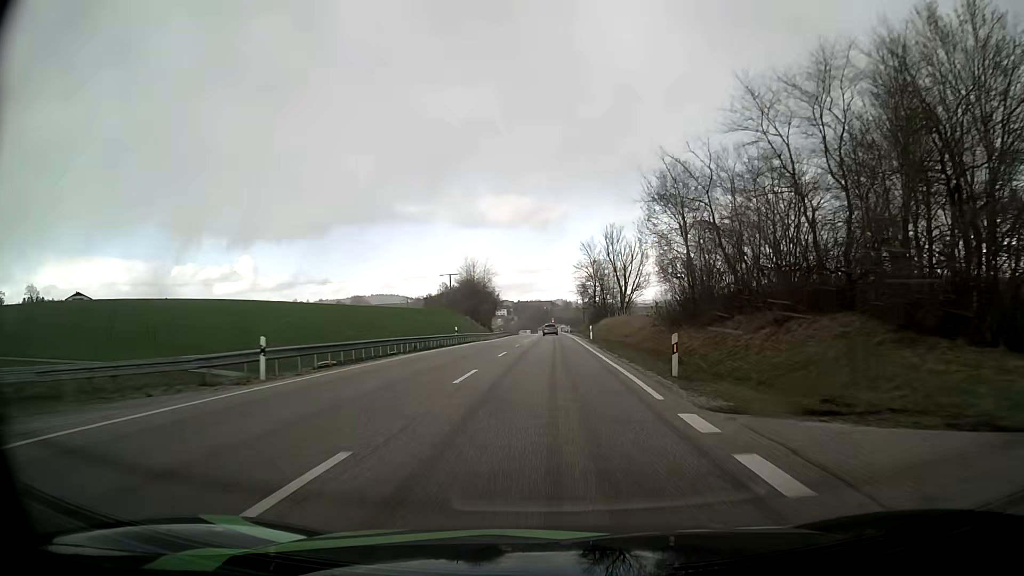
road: primary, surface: asphalt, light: Day
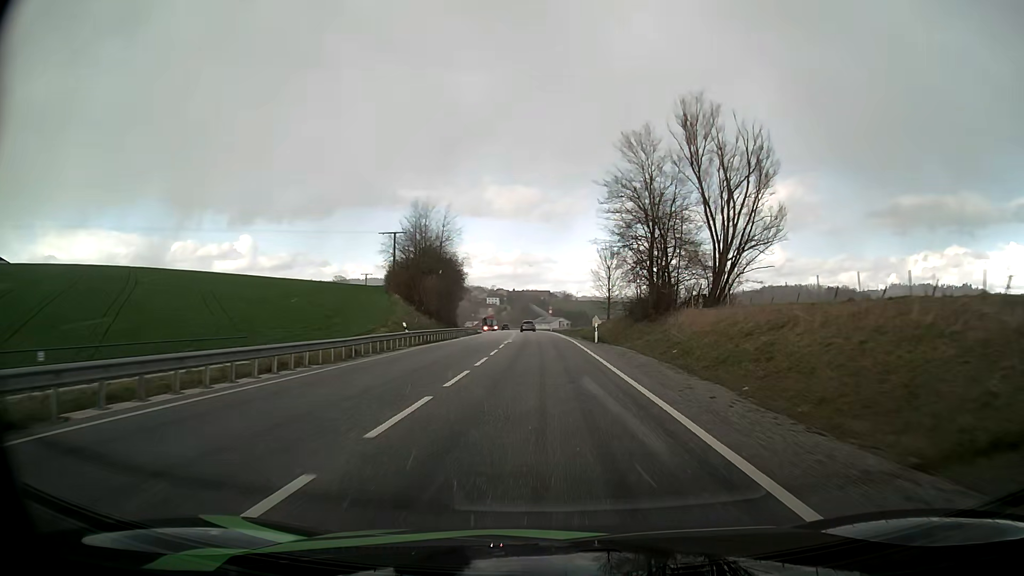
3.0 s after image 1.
(+0.3, +67.0) m; 0°
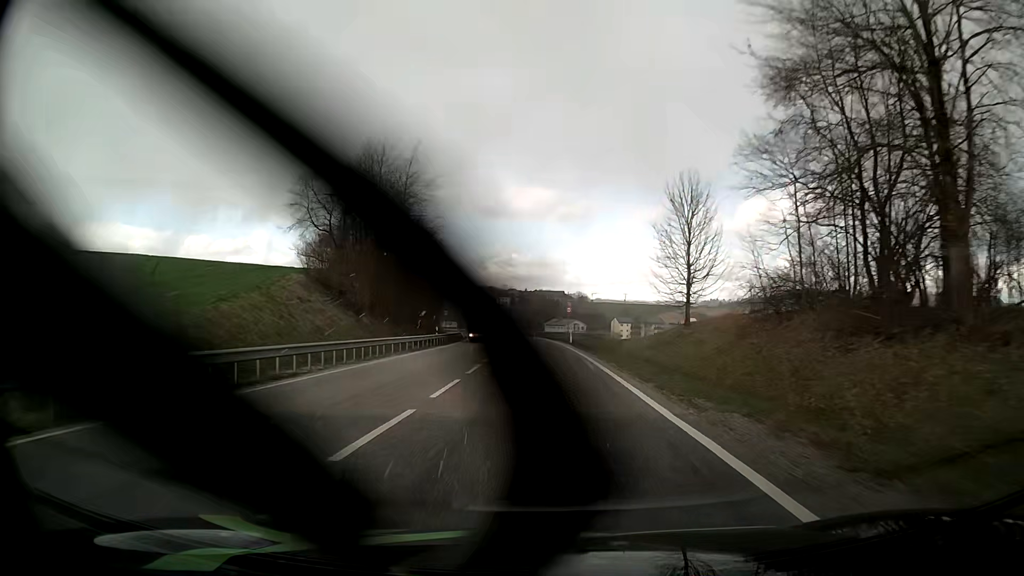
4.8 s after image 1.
(-0.4, +37.6) m; -1°
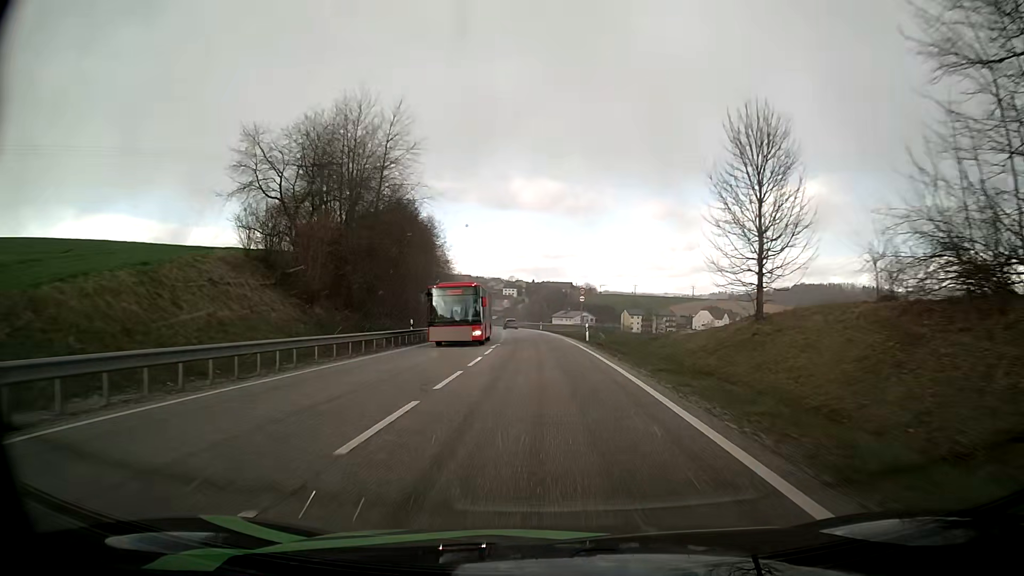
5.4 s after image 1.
(-0.1, +12.1) m; -1°
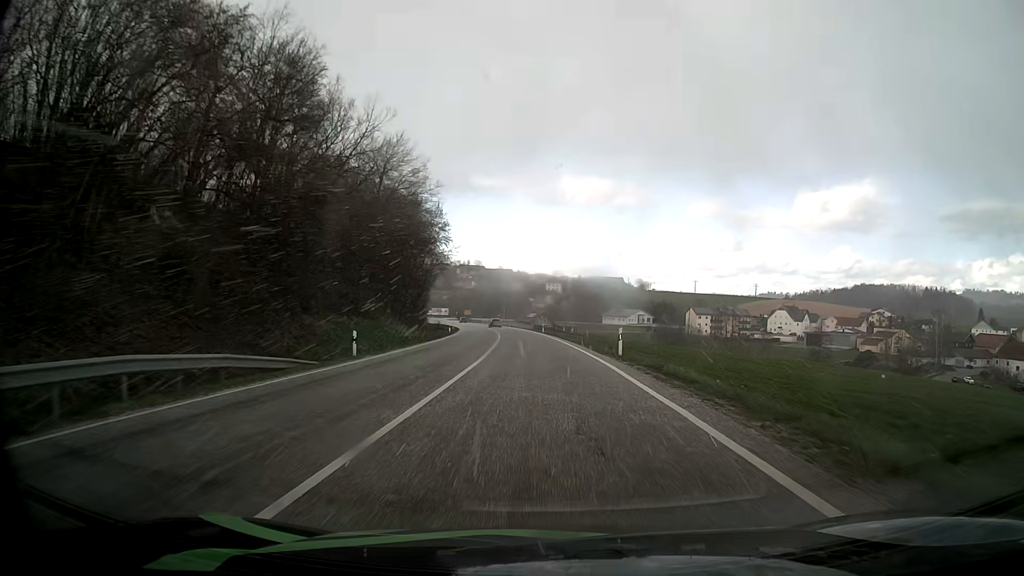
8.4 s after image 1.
(-1.7, +57.3) m; -4°
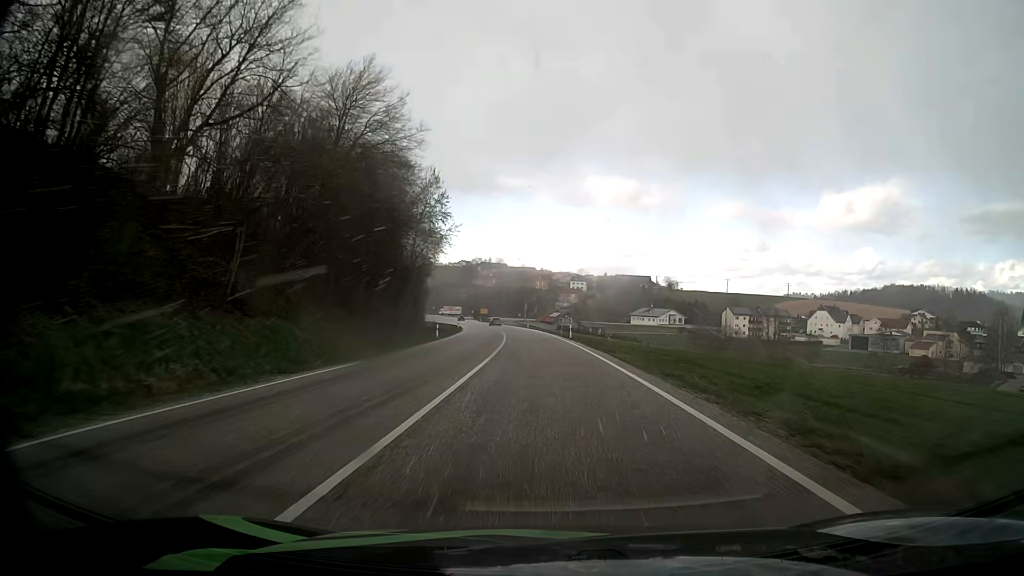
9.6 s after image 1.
(-0.4, +21.8) m; -2°
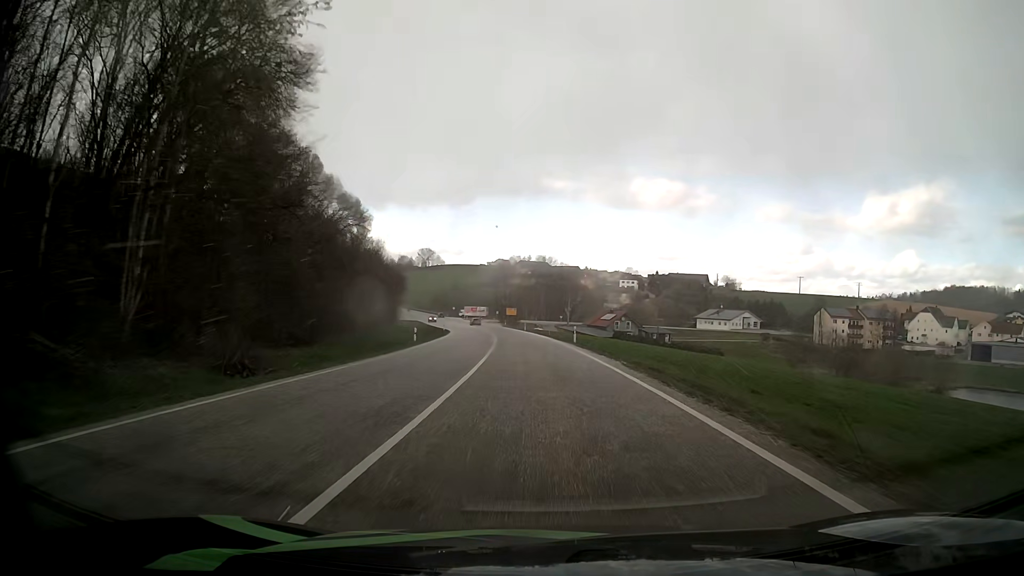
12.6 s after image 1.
(-1.8, +55.1) m; -4°
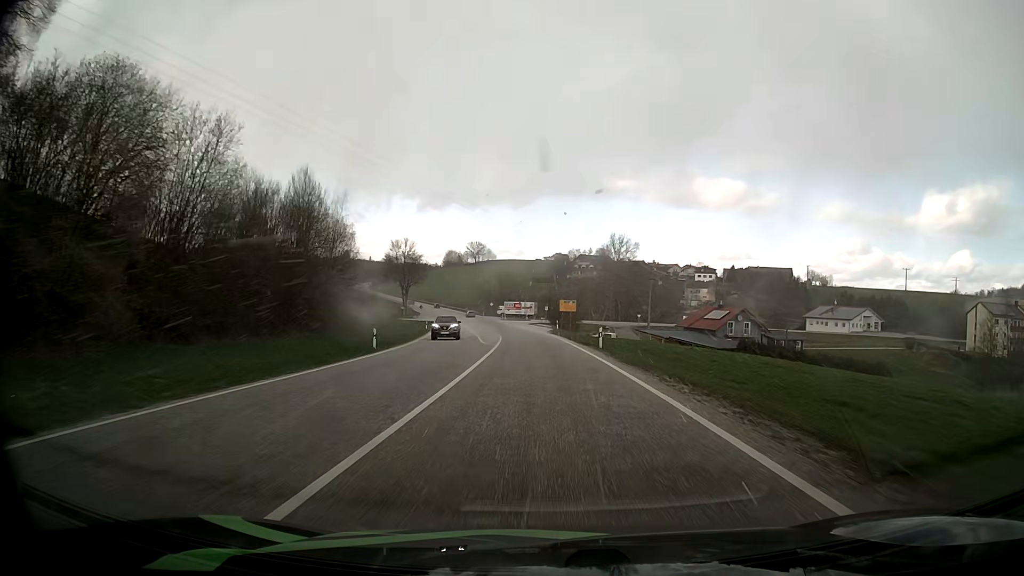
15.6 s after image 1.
(-2.5, +56.7) m; -5°
(0, +10) (0, +20) (-1, +30) (-1, +40) (-2, +50) (-3, +60) (-4, +70) (-5, +80) (-6, +90) (-8, +100) m
